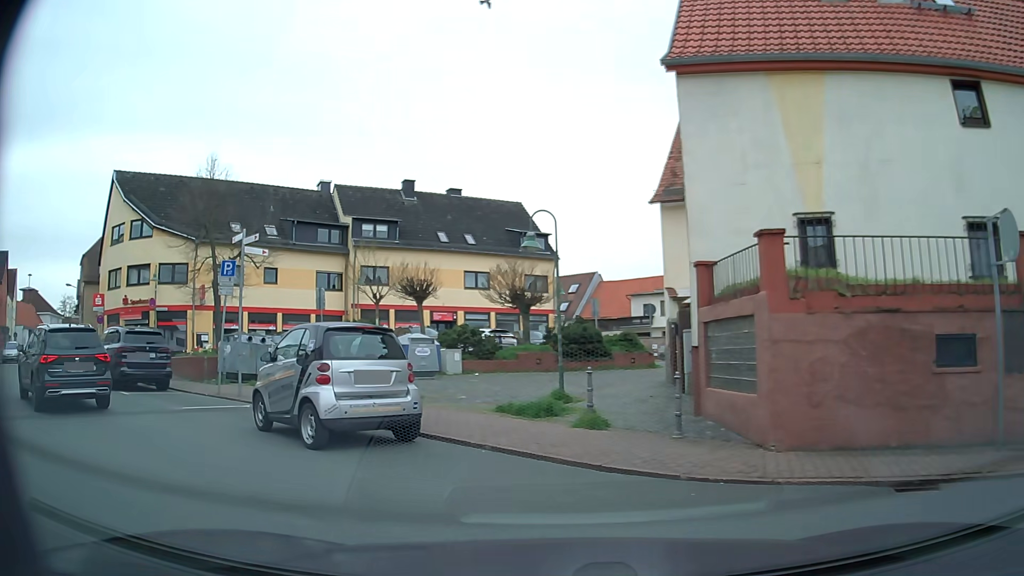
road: residential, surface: asphalt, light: Day
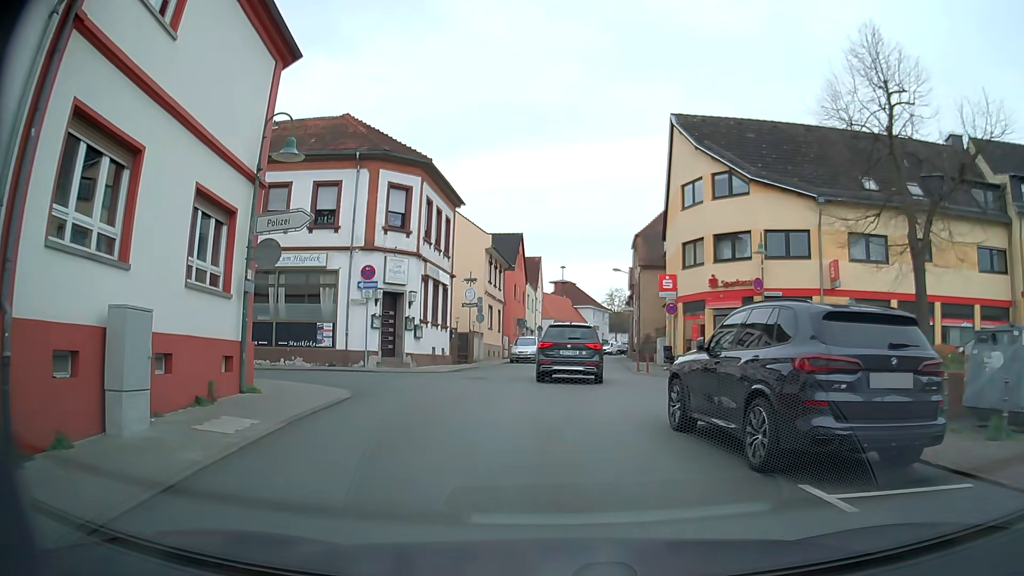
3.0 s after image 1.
(-7.1, +10.4) m; -47°
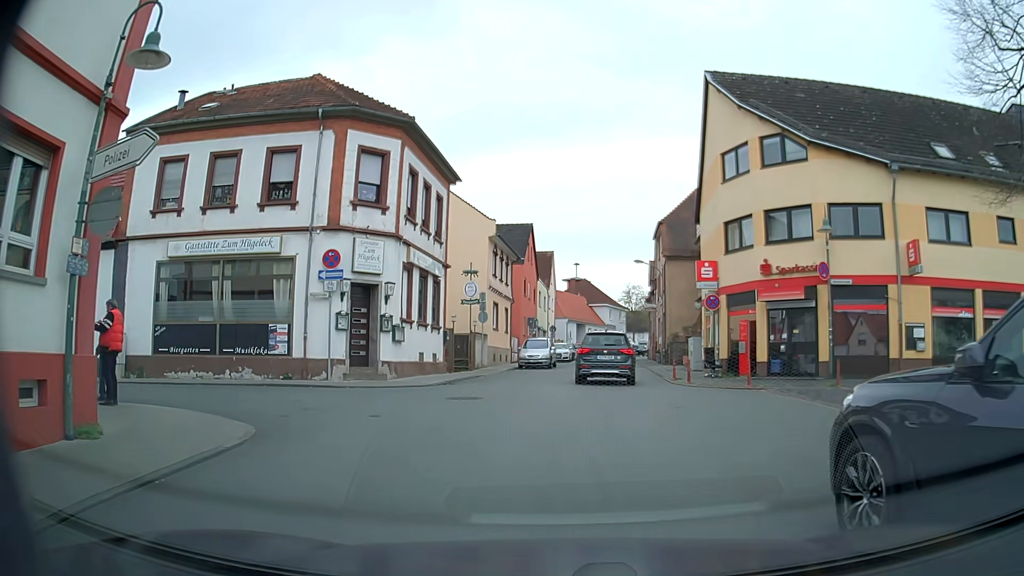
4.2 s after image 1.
(-0.1, +5.6) m; -2°
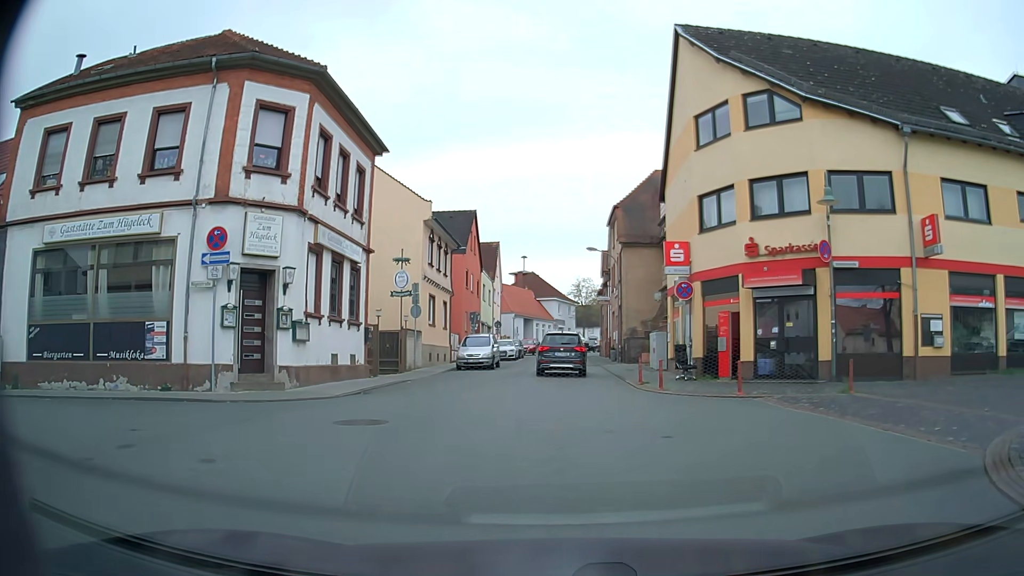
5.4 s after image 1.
(+0.1, +4.1) m; +3°
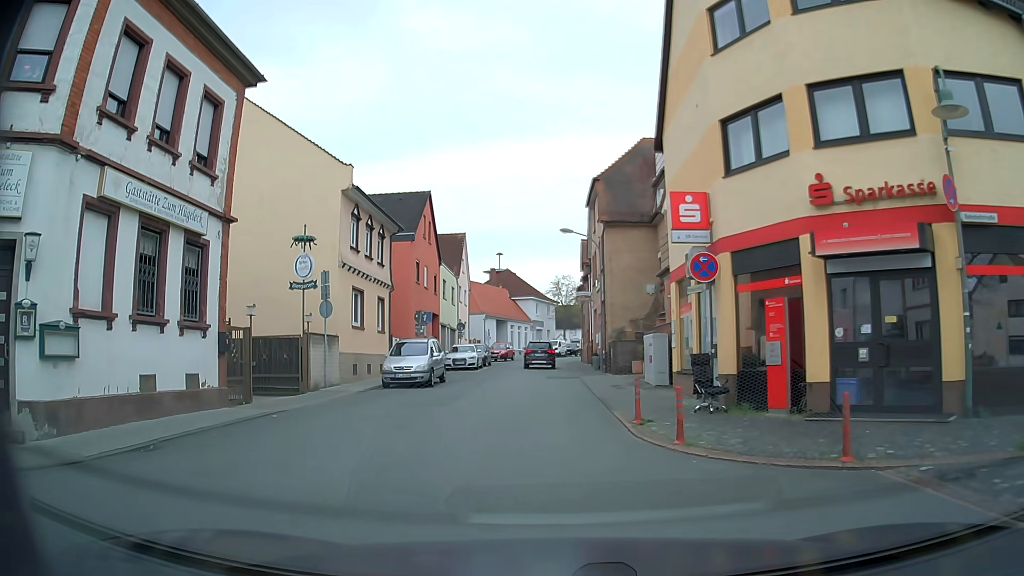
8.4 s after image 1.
(+1.1, +8.3) m; +2°
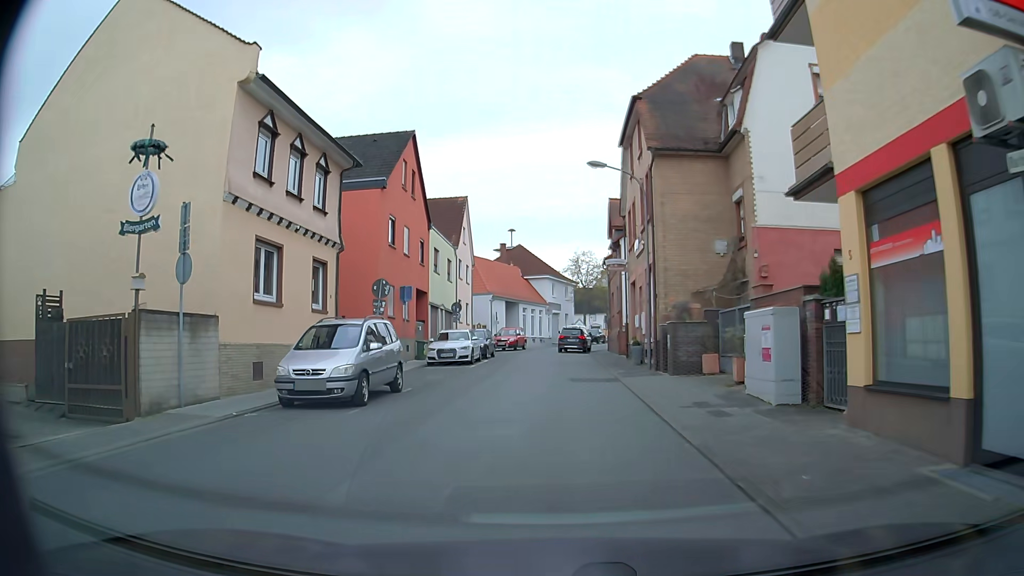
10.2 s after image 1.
(+0.1, +10.5) m; 0°
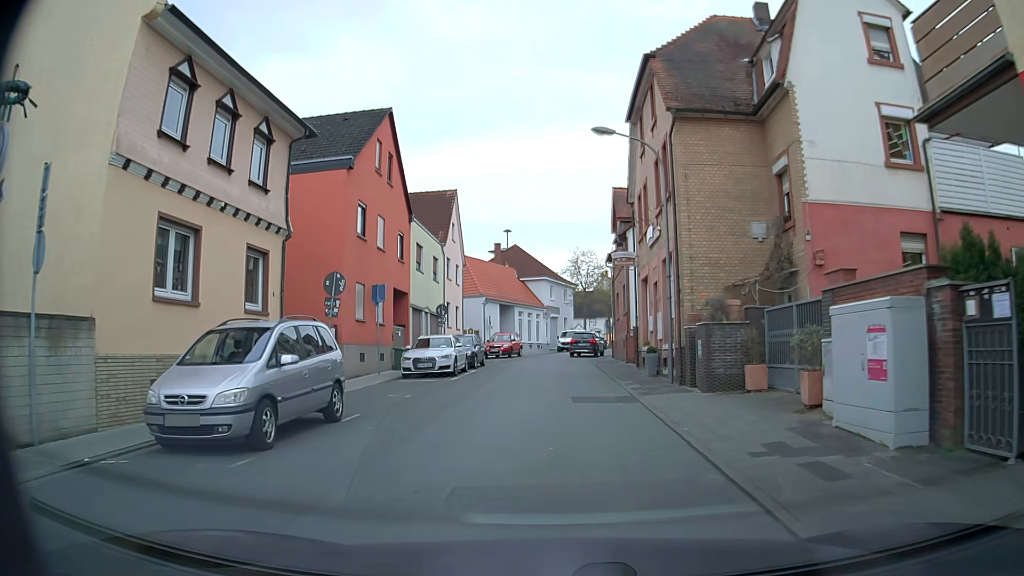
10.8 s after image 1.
(0.0, +4.3) m; -2°
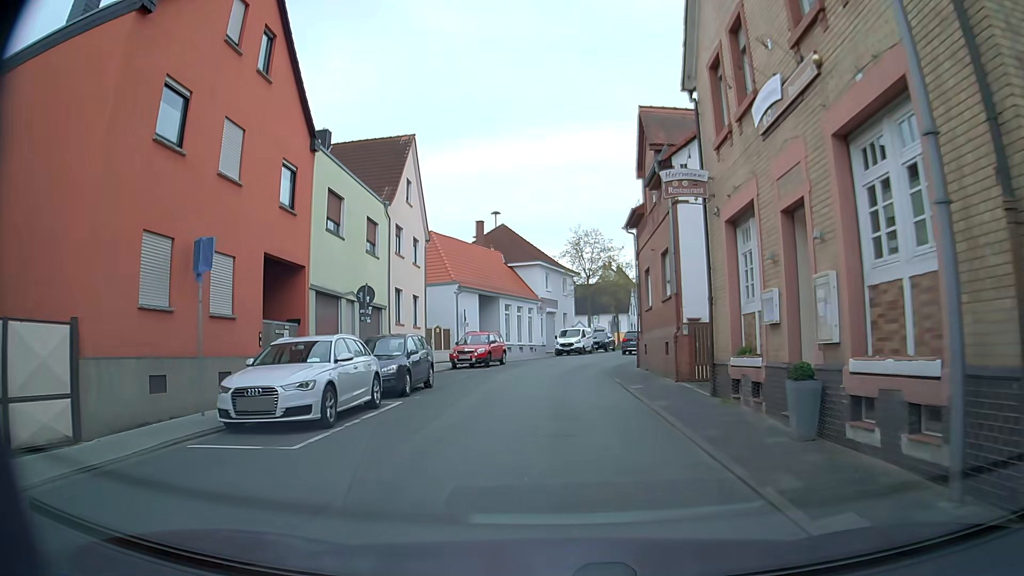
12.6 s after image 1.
(+0.6, +13.0) m; +3°
(0, +10) (0, +20) (+1, +30) (+3, +40) (+6, +49) (+9, +59) (+11, +68) (+14, +78) (+16, +88) (+19, +98) m
